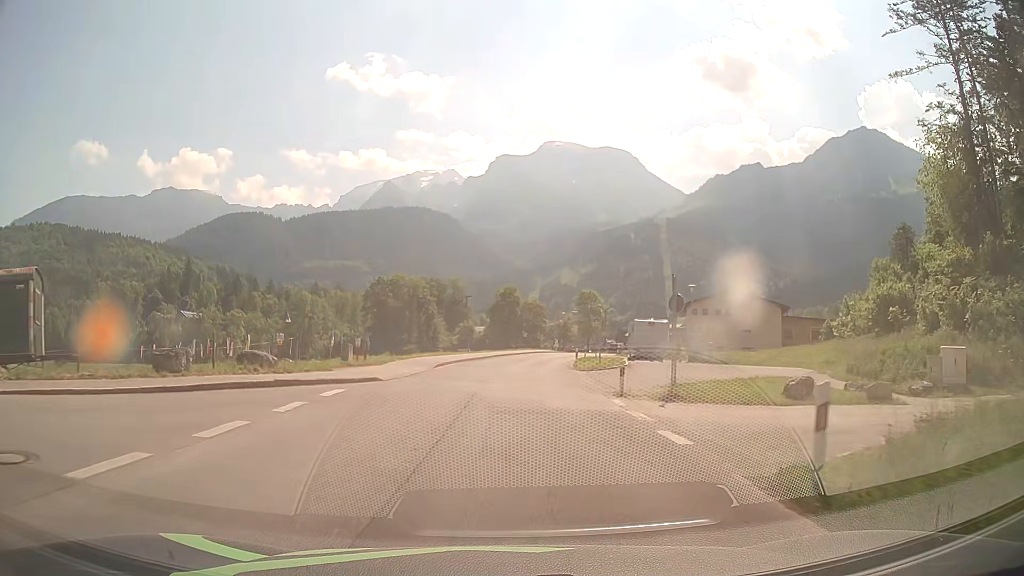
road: tertiary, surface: asphalt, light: Day
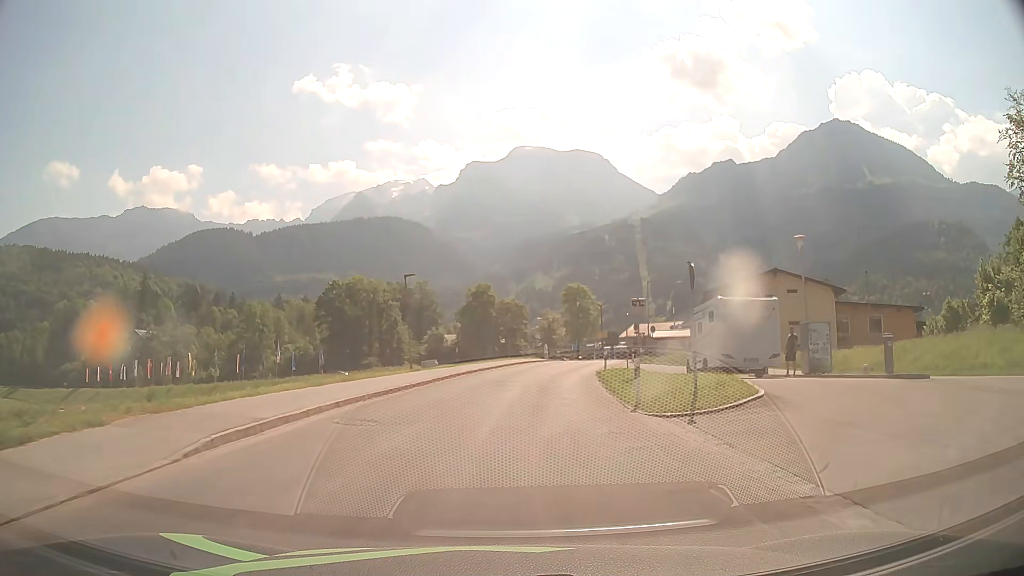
(+0.4, +21.9) m; +1°
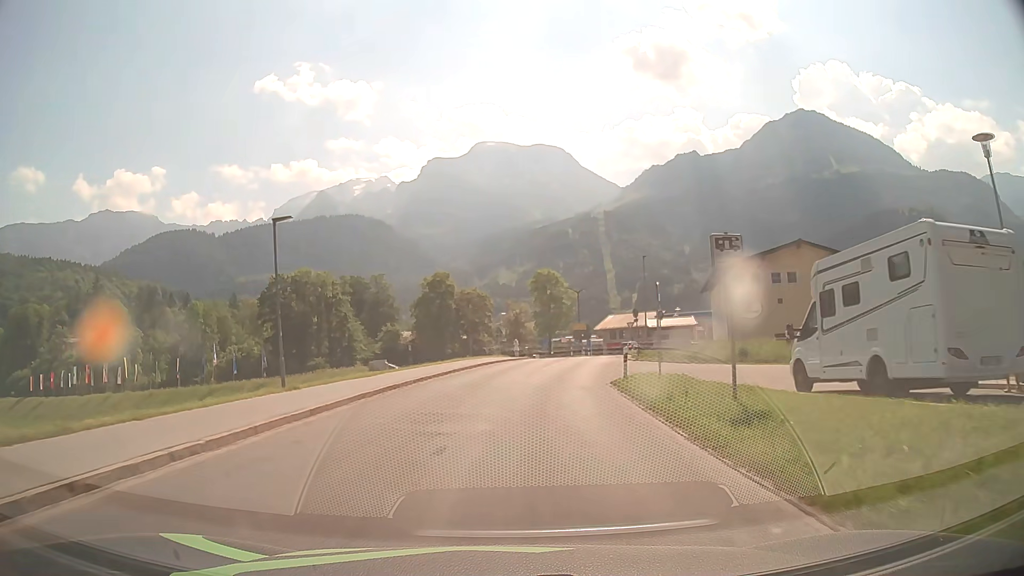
(+0.6, +14.2) m; +3°
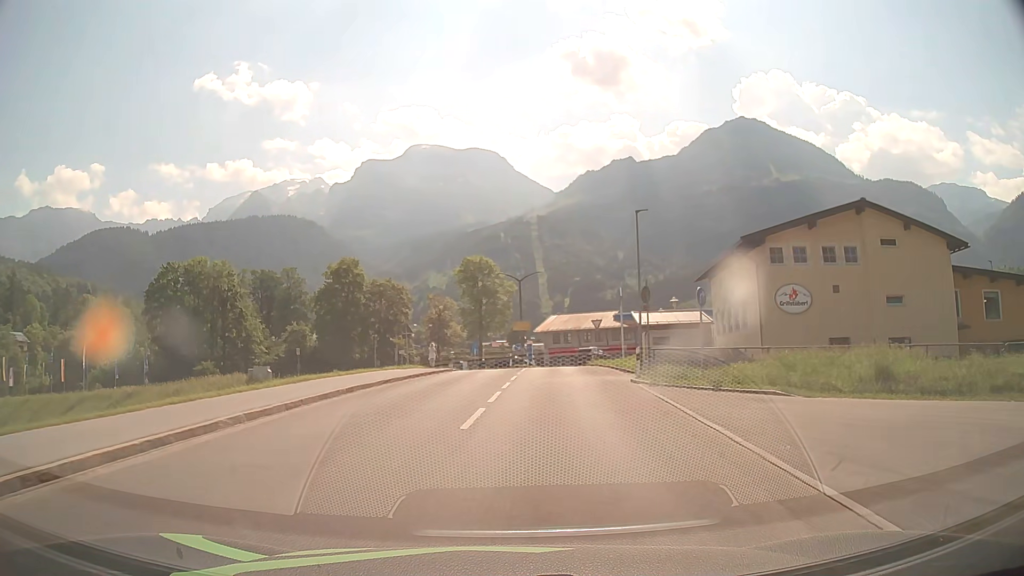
(+1.2, +20.3) m; +7°
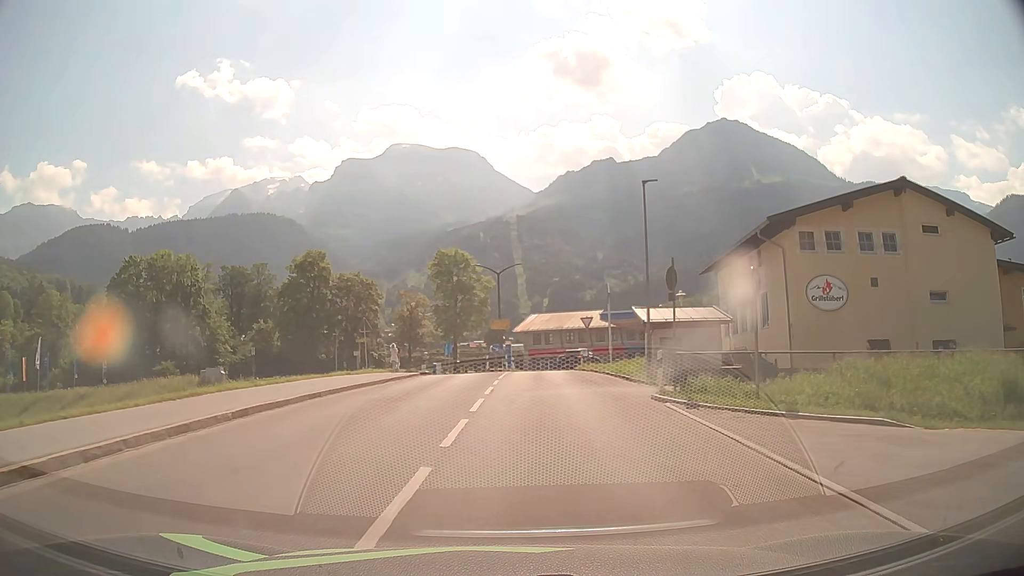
(+0.1, +6.4) m; +2°
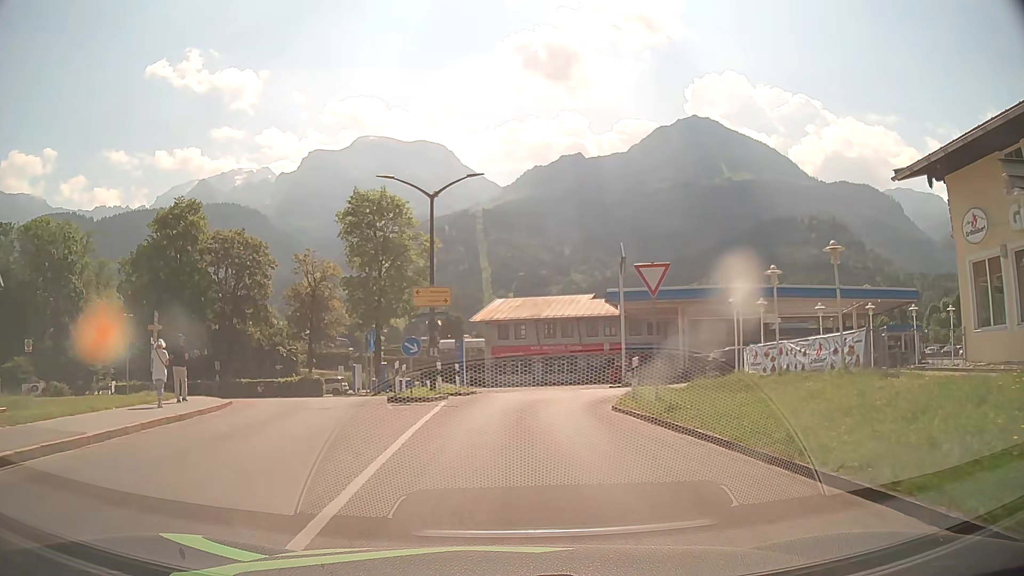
(+0.9, +26.6) m; +3°
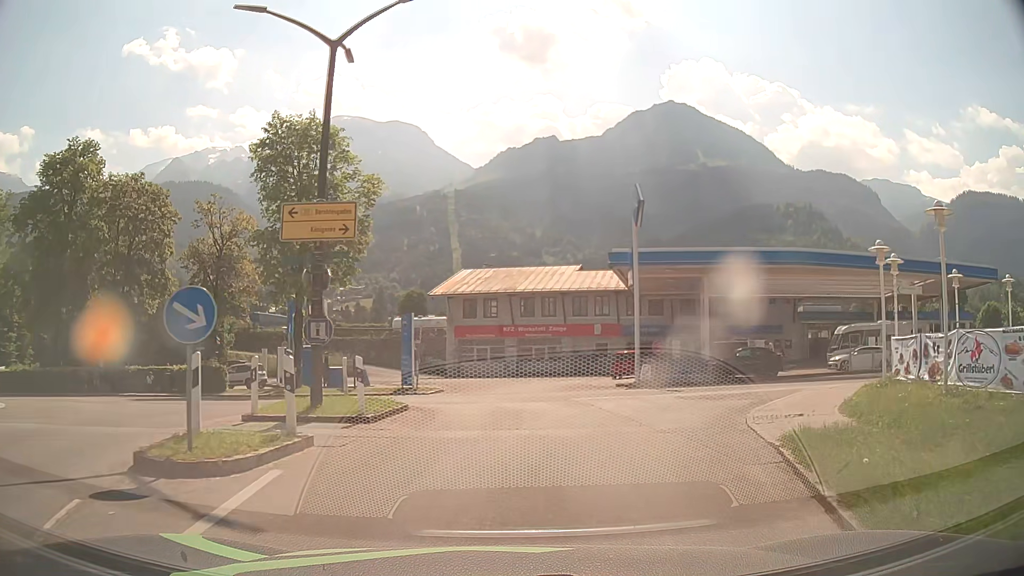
(+0.1, +12.8) m; +2°
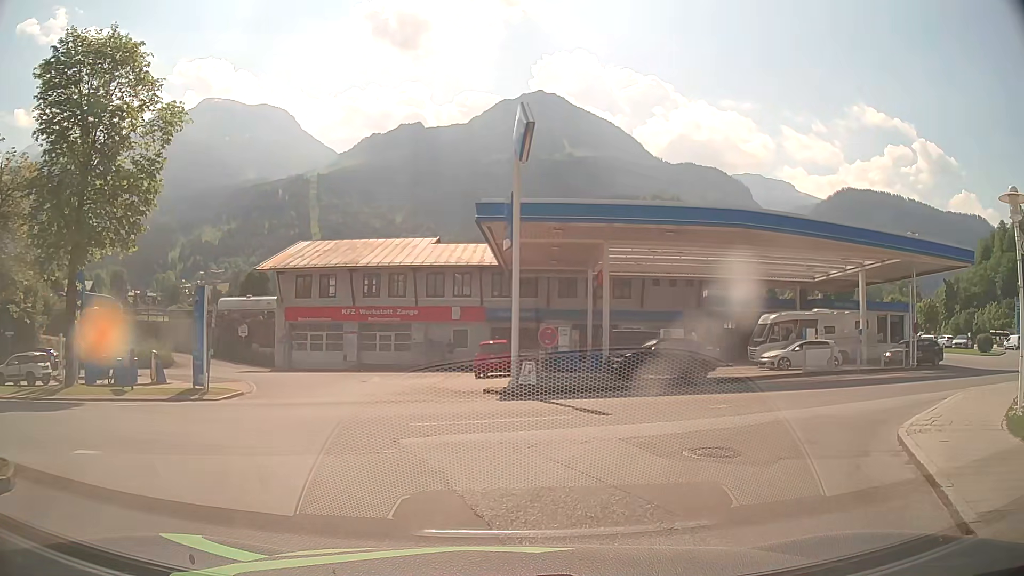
(+0.8, +9.4) m; +13°
(+2, +10) (+10, +16) (+19, +19) (+28, +23) (+37, +27) (+46, +33) (+53, +40) (+58, +48) (+61, +58) (+63, +67) m
